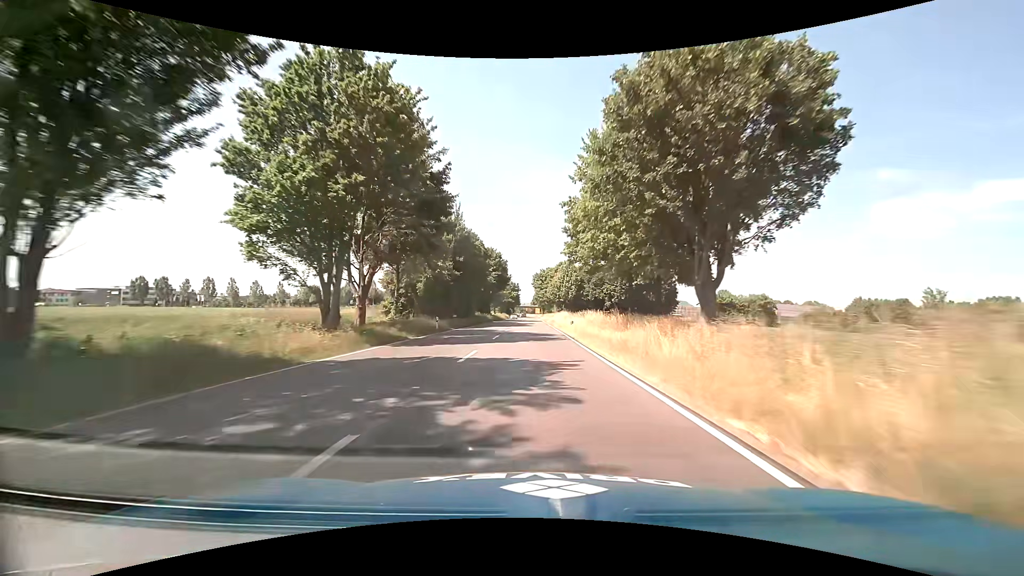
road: primary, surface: asphalt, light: Day
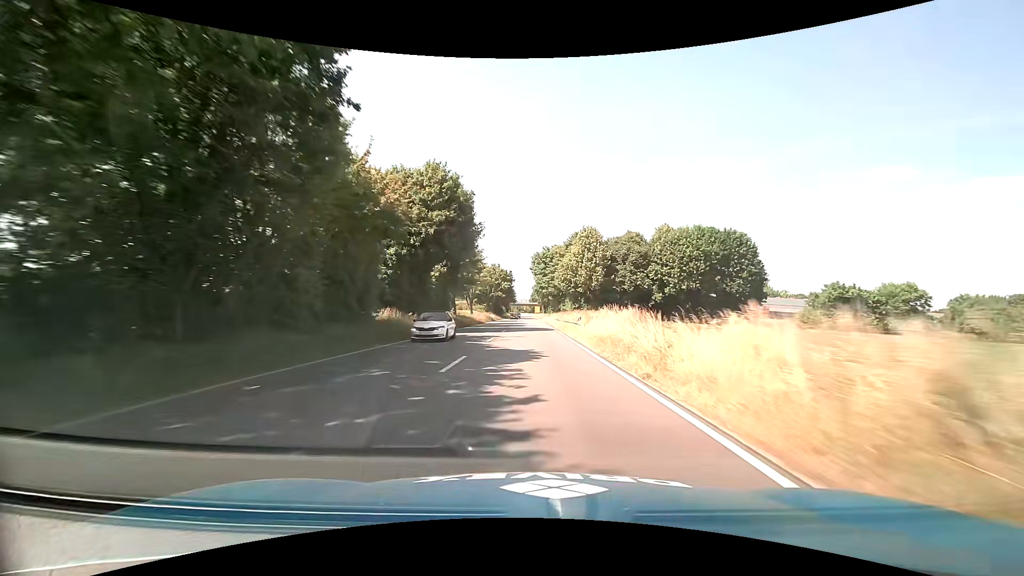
(+0.1, +50.0) m; 0°
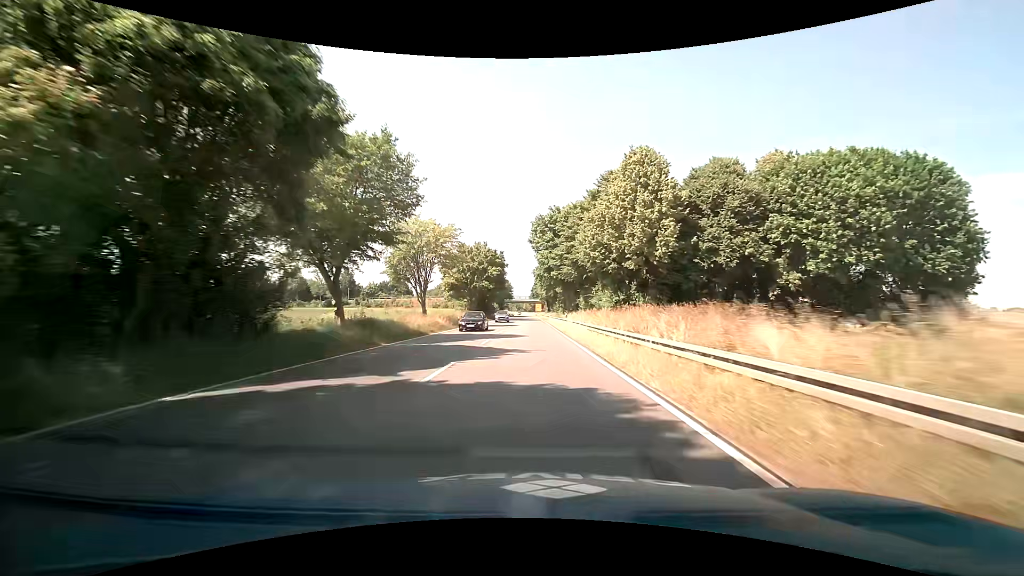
(+0.1, +37.9) m; 0°
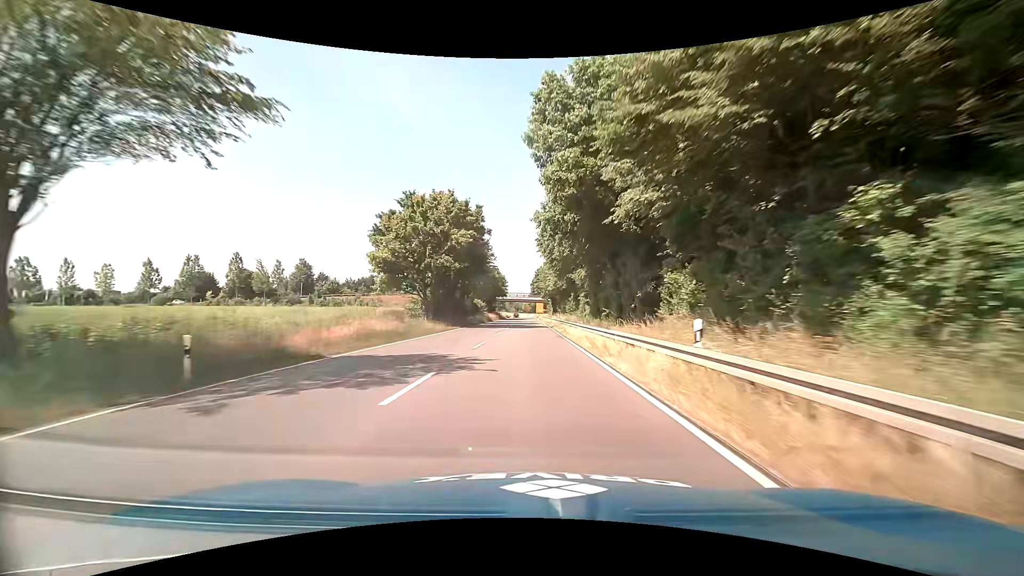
(-0.1, +38.3) m; -1°
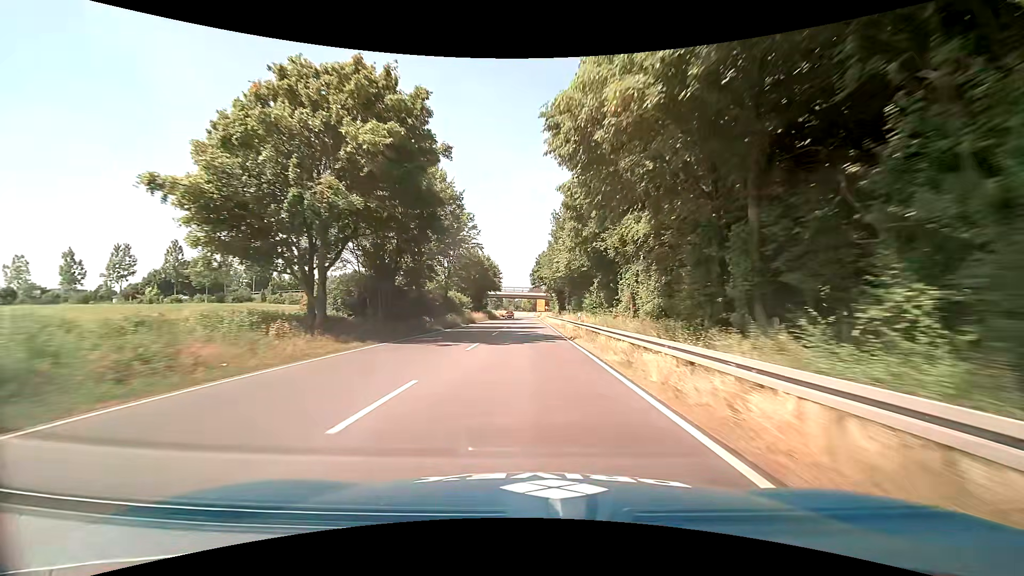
(0.0, +25.7) m; 0°
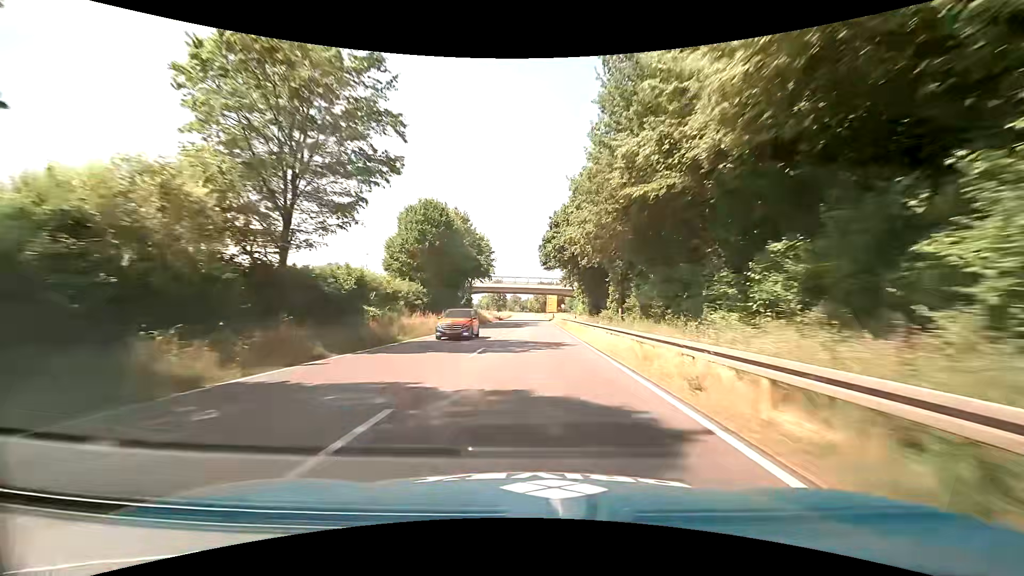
(-0.2, +38.8) m; -1°
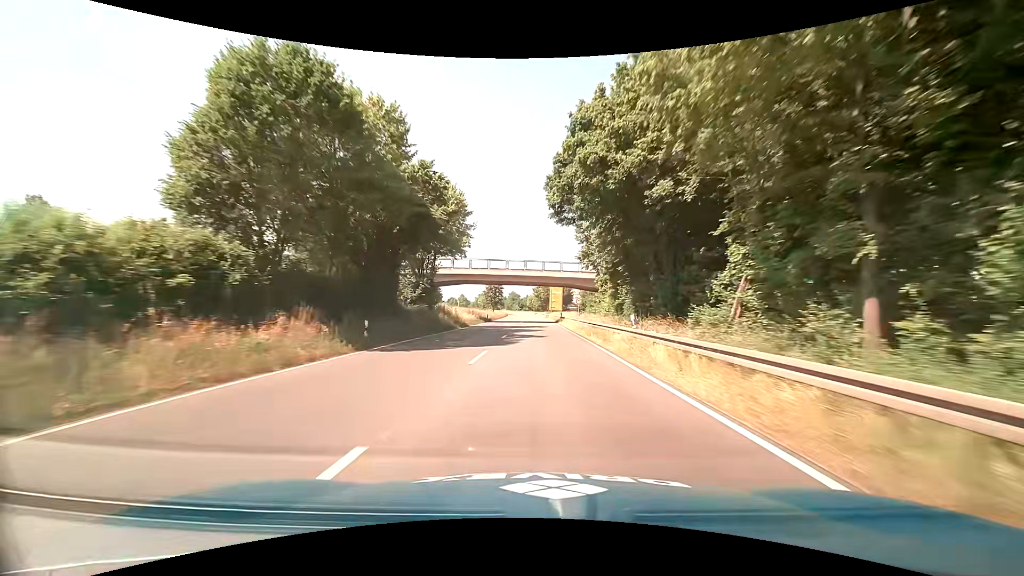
(+0.2, +26.0) m; 0°
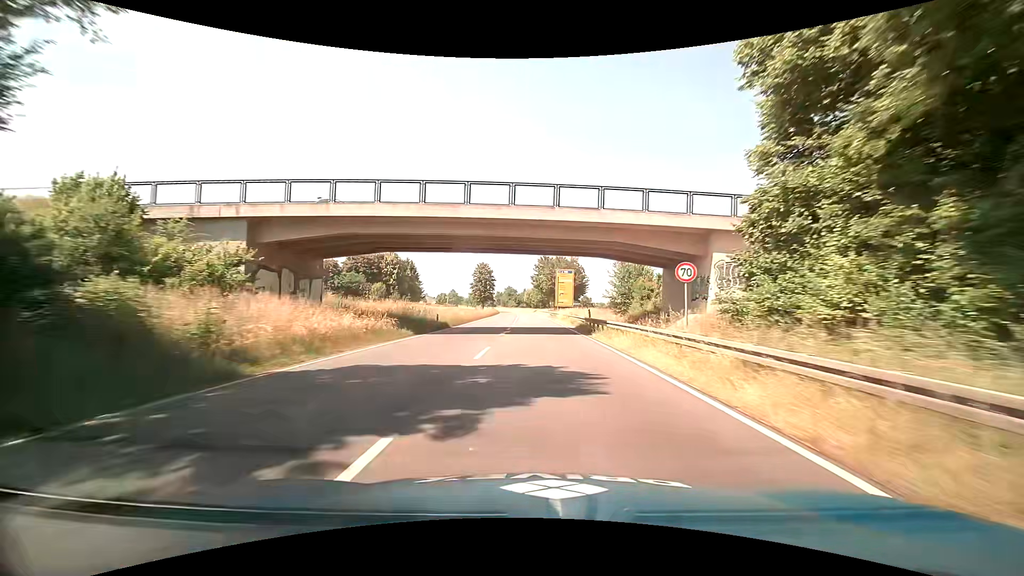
(+0.4, +35.3) m; +1°
(0, +10) (0, +20) (0, +30) (0, +40) (0, +50) (0, +60) (0, +70) (0, +80) (-1, +90) (-1, +100) m
